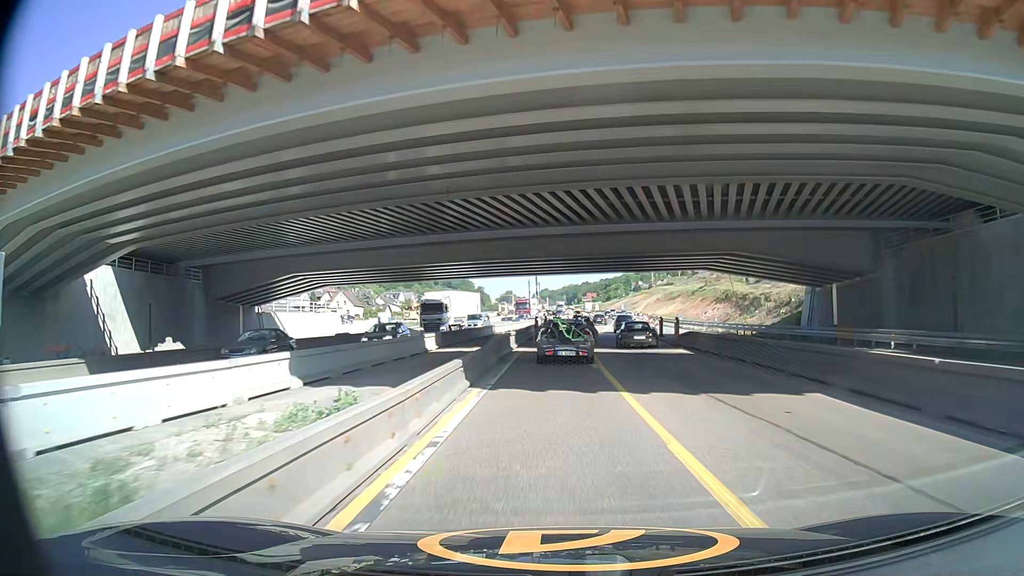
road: motorway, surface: asphalt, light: Day
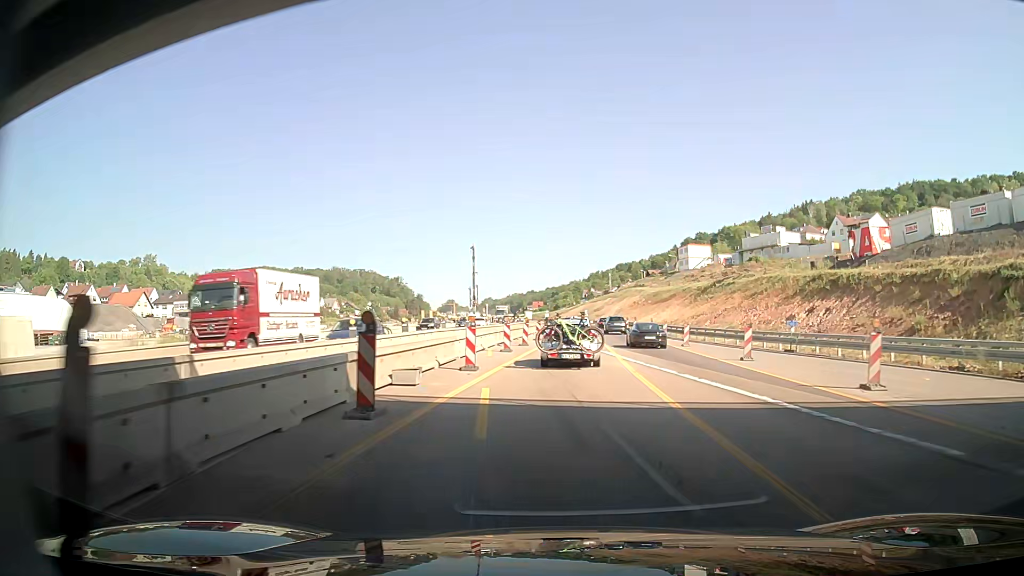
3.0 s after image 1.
(-0.1, +46.7) m; -3°
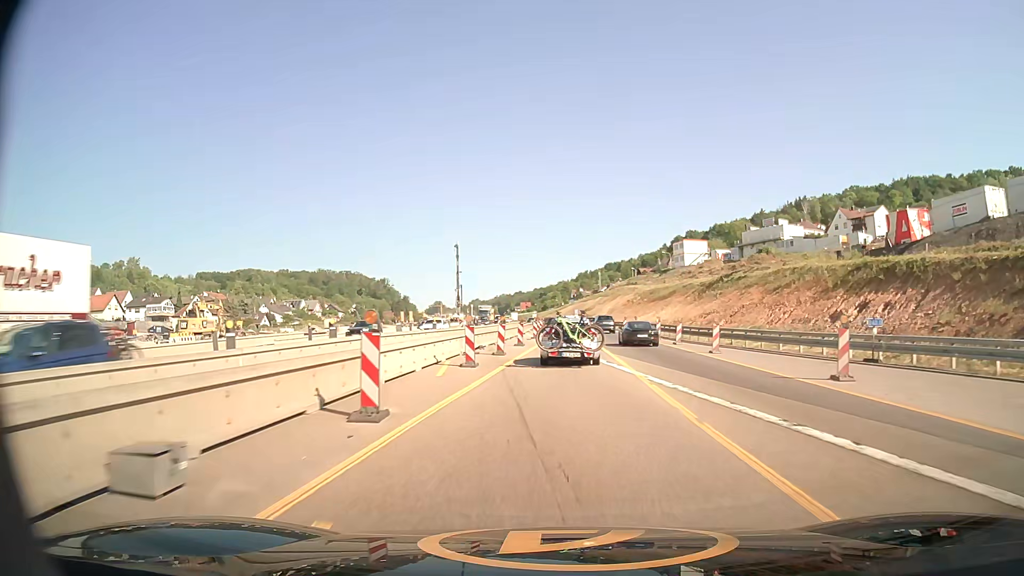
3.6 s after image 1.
(+0.4, +9.3) m; +5°
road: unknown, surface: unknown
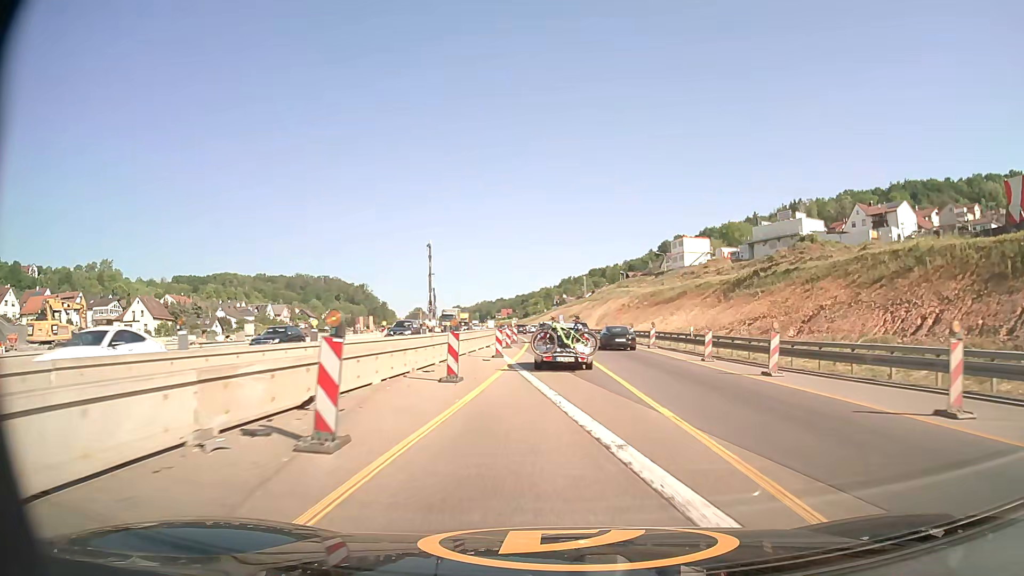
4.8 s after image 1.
(+1.0, +18.8) m; +5°
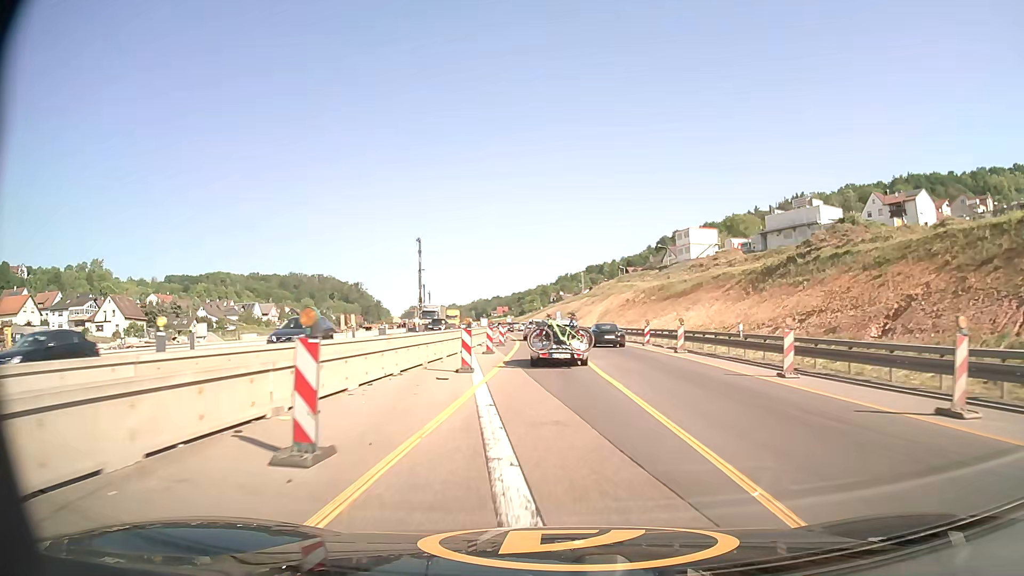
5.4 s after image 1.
(0.0, +9.6) m; 0°
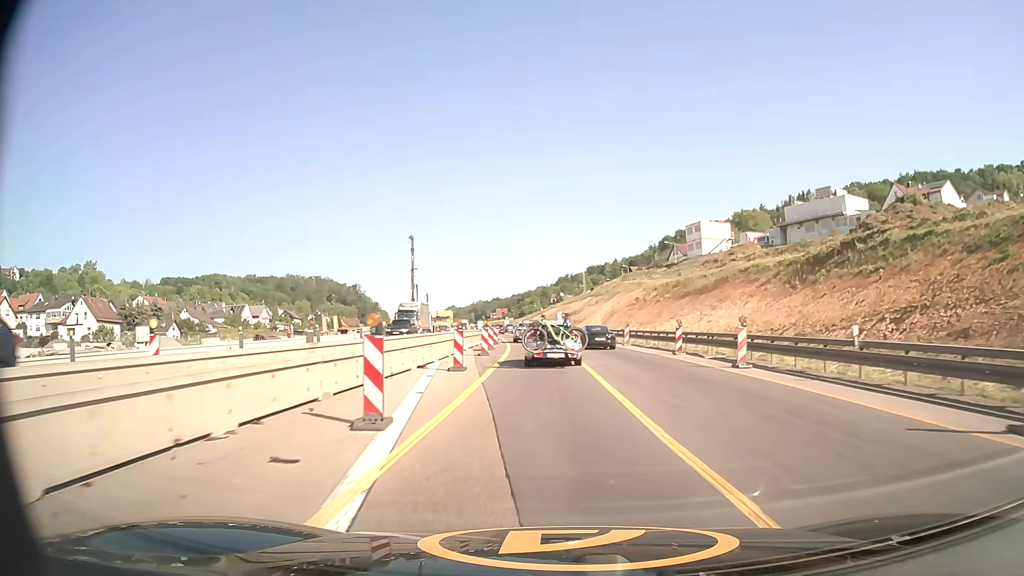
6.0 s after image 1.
(0.0, +9.7) m; 0°
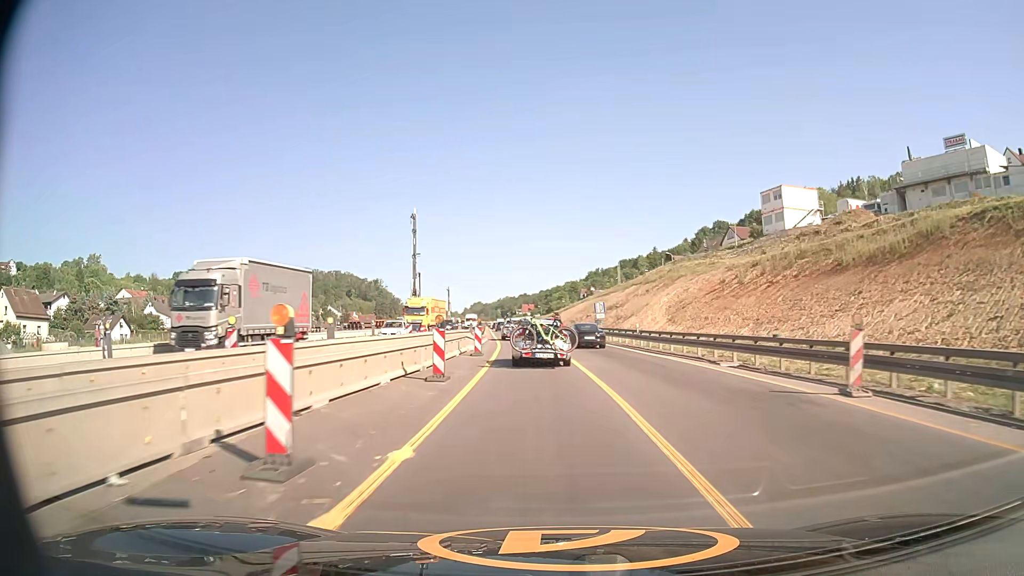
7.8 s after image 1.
(-0.5, +29.8) m; -2°
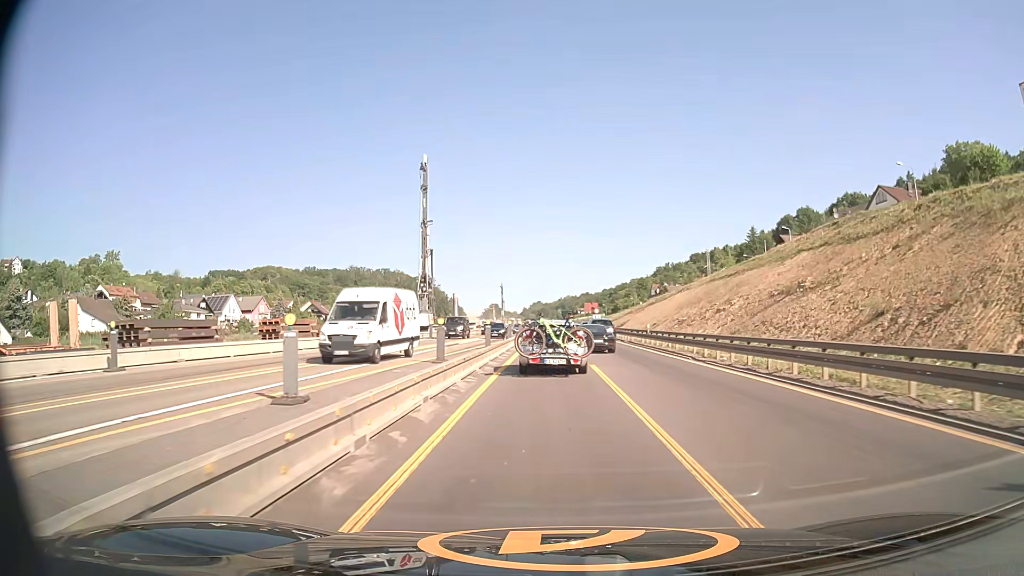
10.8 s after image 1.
(-2.6, +47.0) m; -5°
(0, +10) (0, +20) (0, +30) (0, +40) (0, +50) (0, +60) (-1, +70) (-1, +80) (-1, +90) (-1, +100) m
